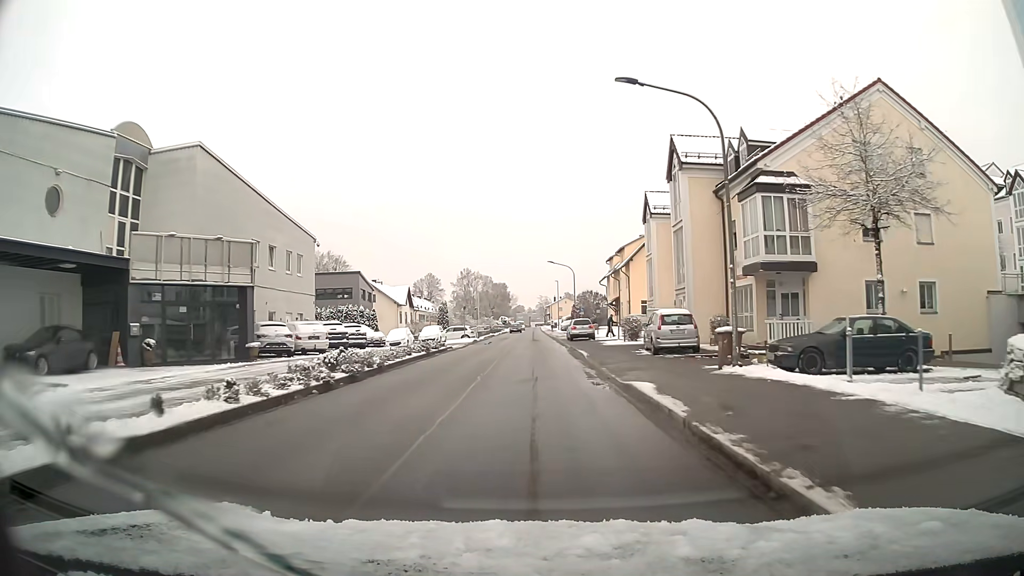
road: unclassified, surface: asphalt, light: Day
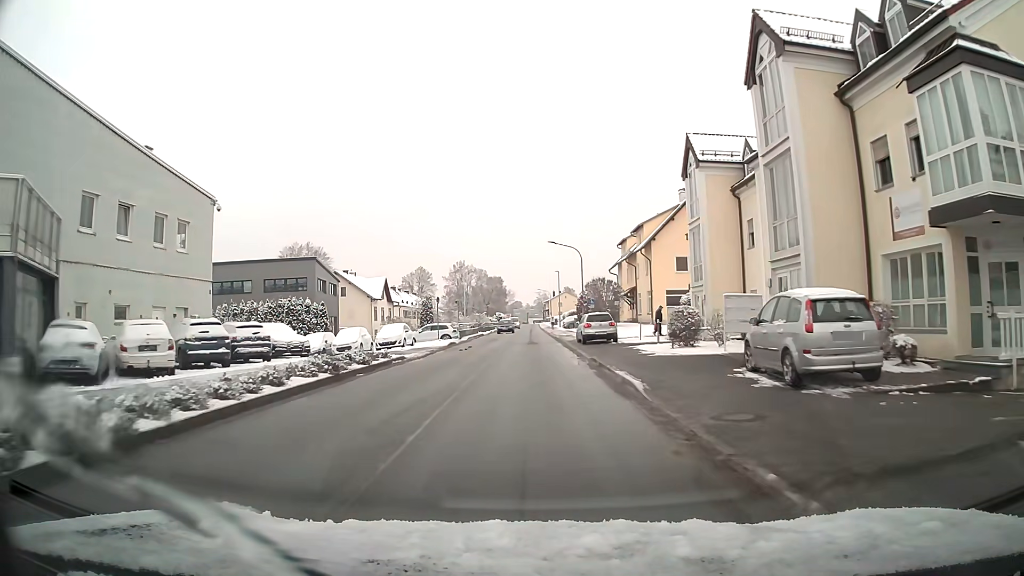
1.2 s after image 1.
(0.0, +13.8) m; 0°
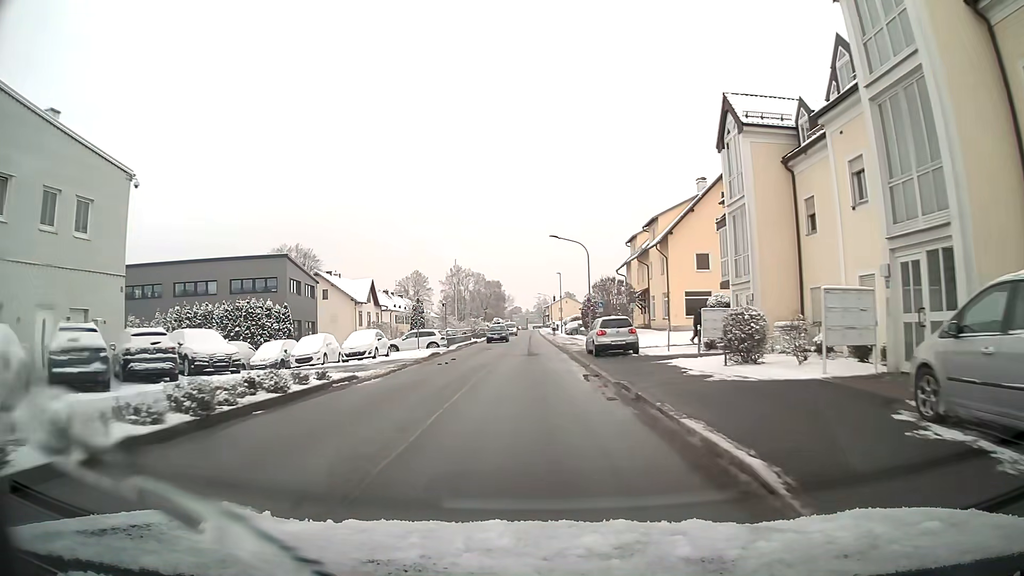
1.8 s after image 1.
(0.0, +6.9) m; 0°
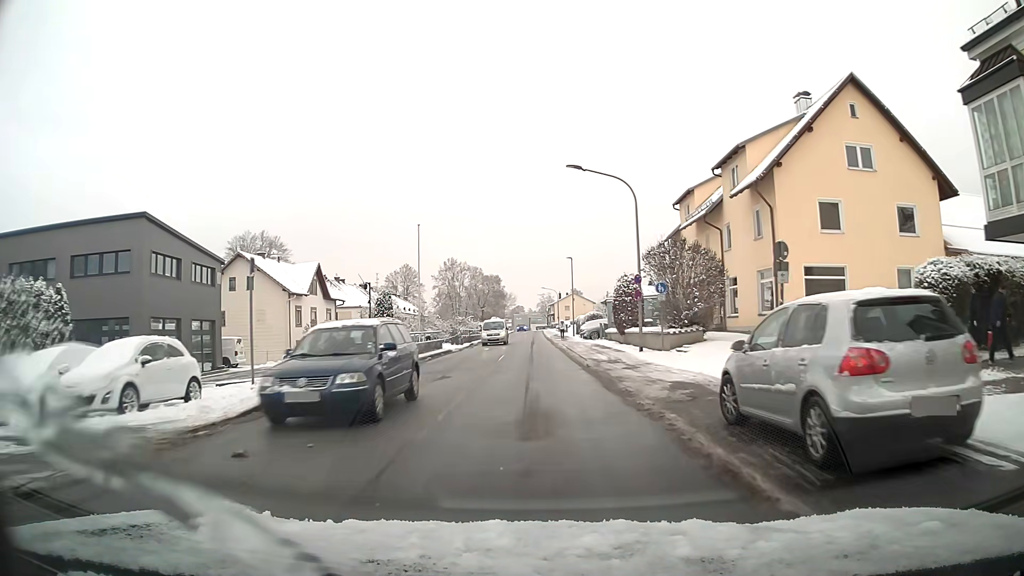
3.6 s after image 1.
(0.0, +20.7) m; 0°
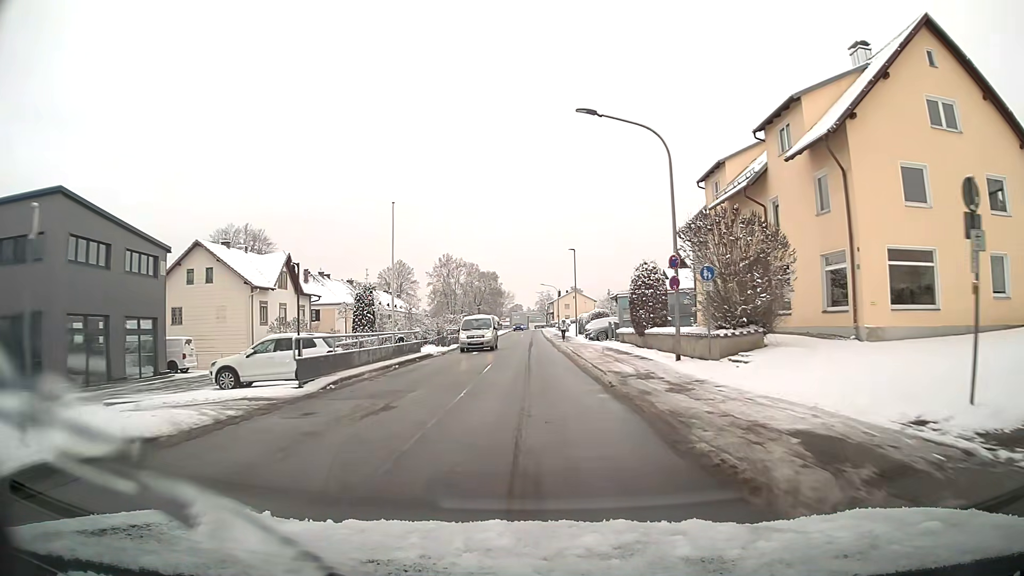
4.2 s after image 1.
(0.0, +6.9) m; 0°
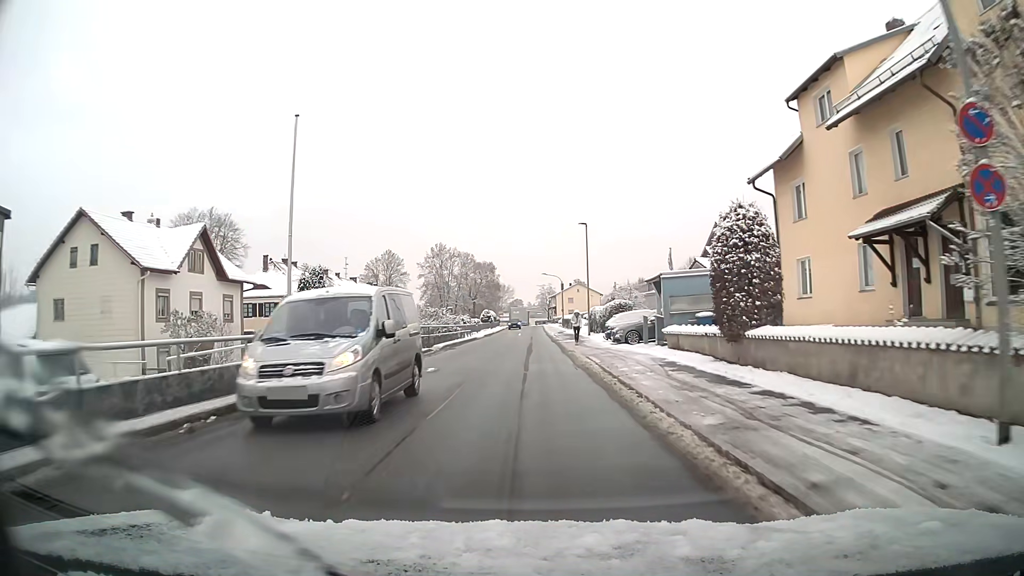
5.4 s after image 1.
(0.0, +13.8) m; 0°
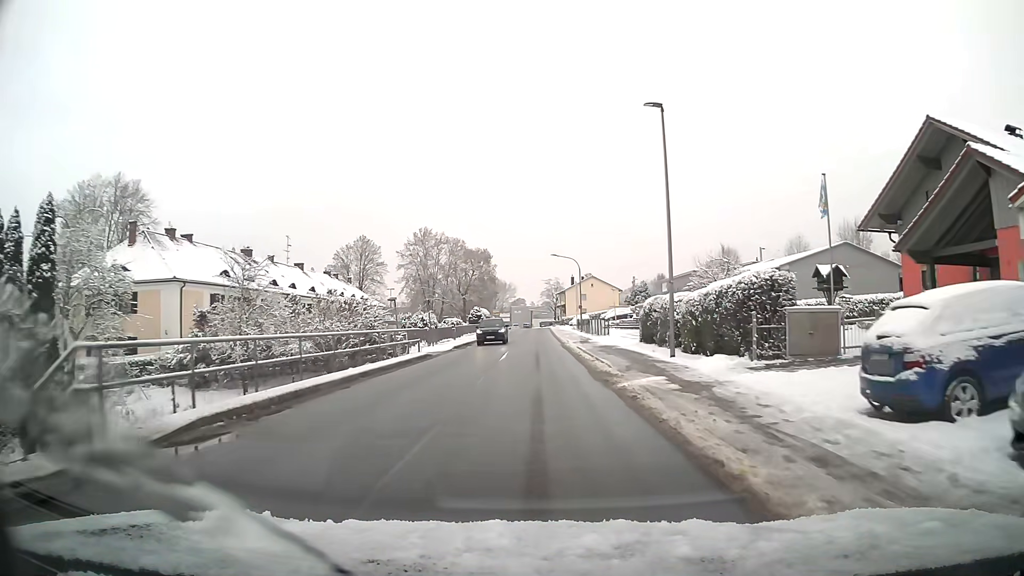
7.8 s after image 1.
(-0.2, +27.6) m; 0°
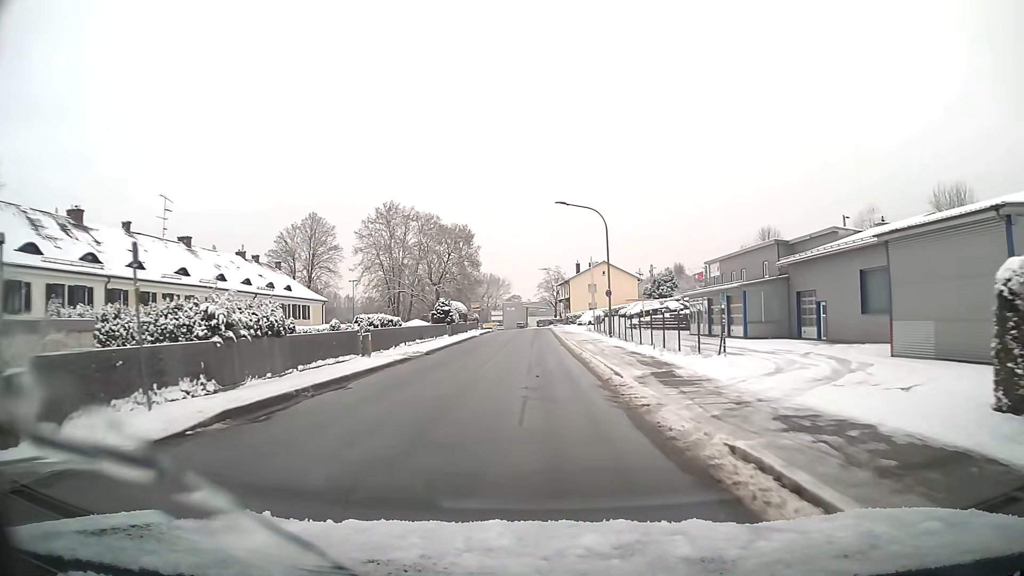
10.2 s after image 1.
(+0.1, +27.9) m; 0°
